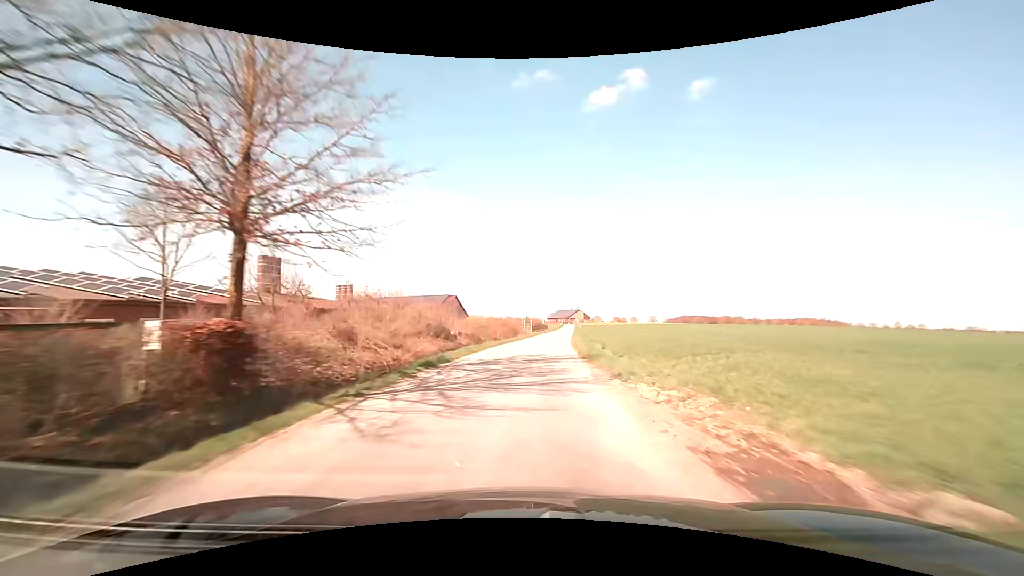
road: unclassified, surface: asphalt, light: Day
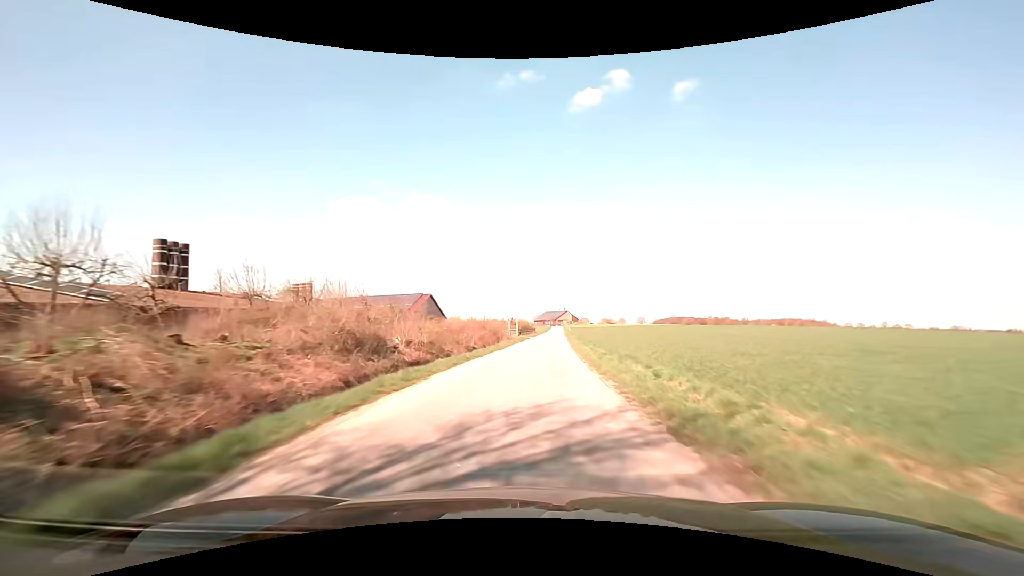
(+0.2, +13.1) m; +2°
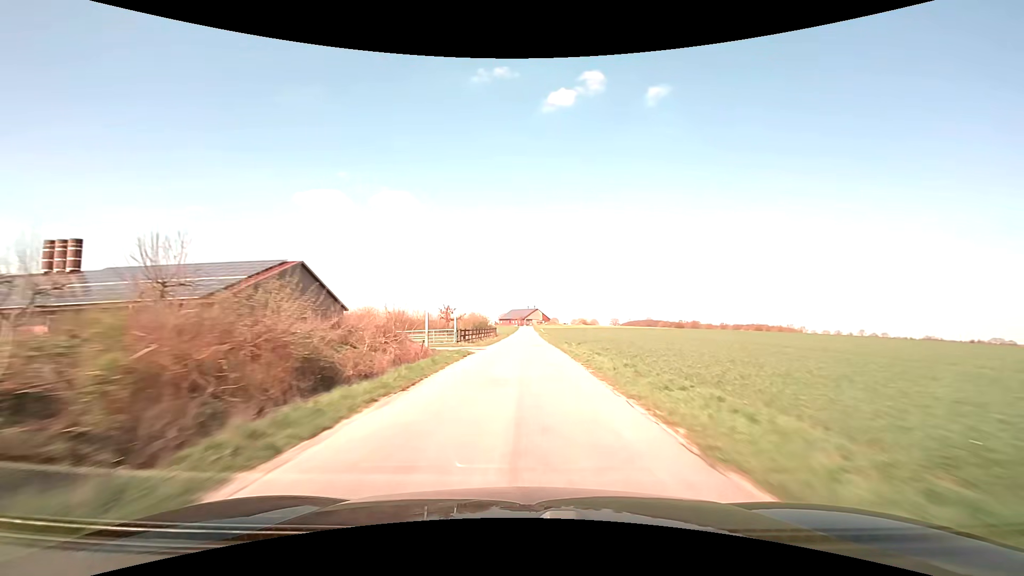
(+1.7, +41.4) m; +4°
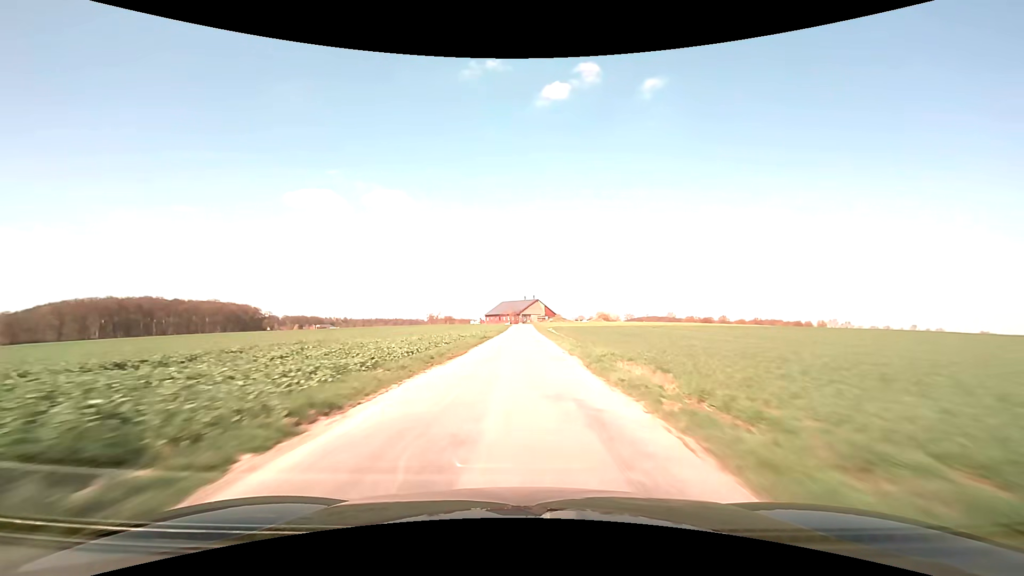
(+0.5, +74.1) m; 0°
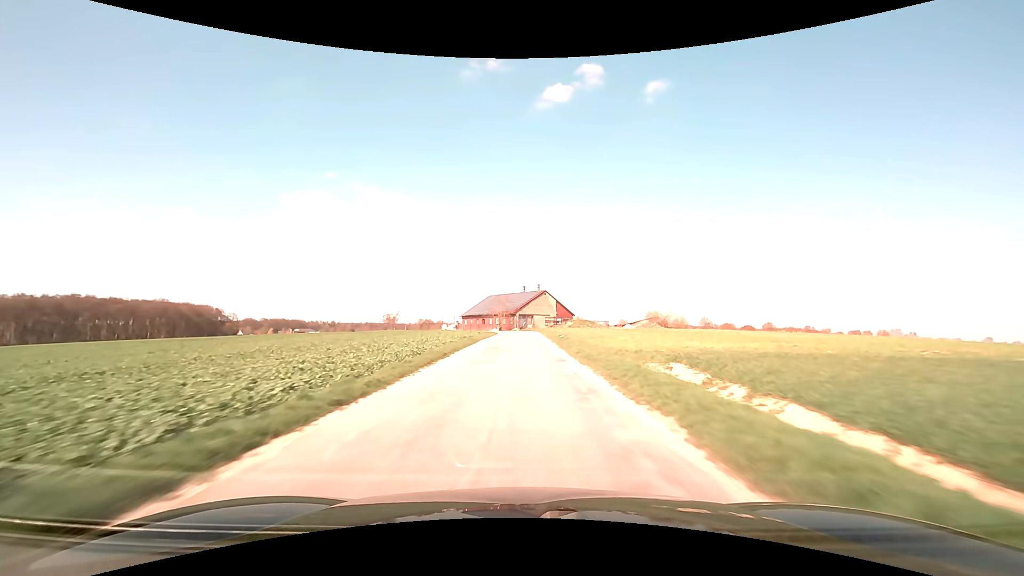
(+0.4, +69.8) m; +1°
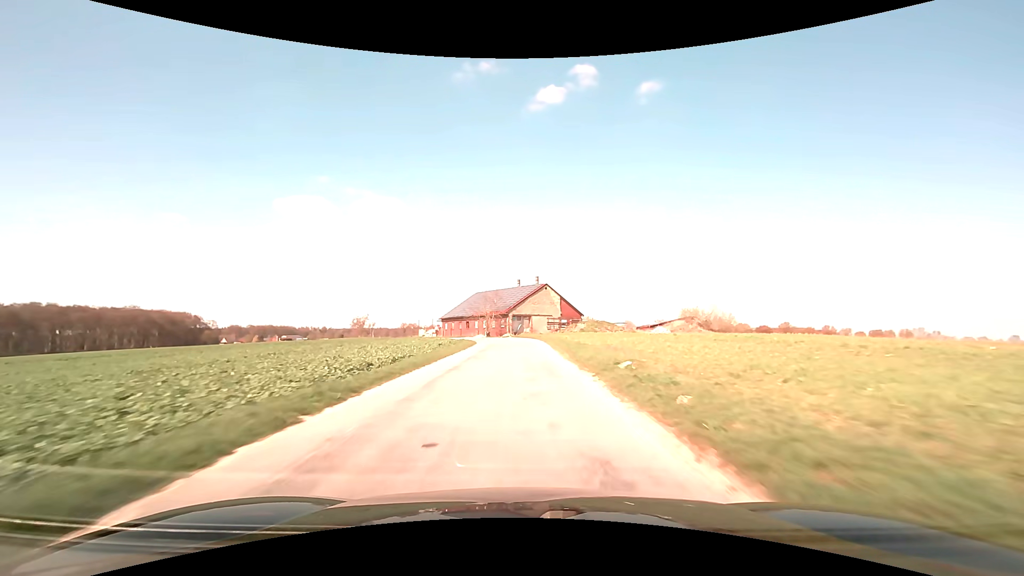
(+0.1, +24.8) m; +1°
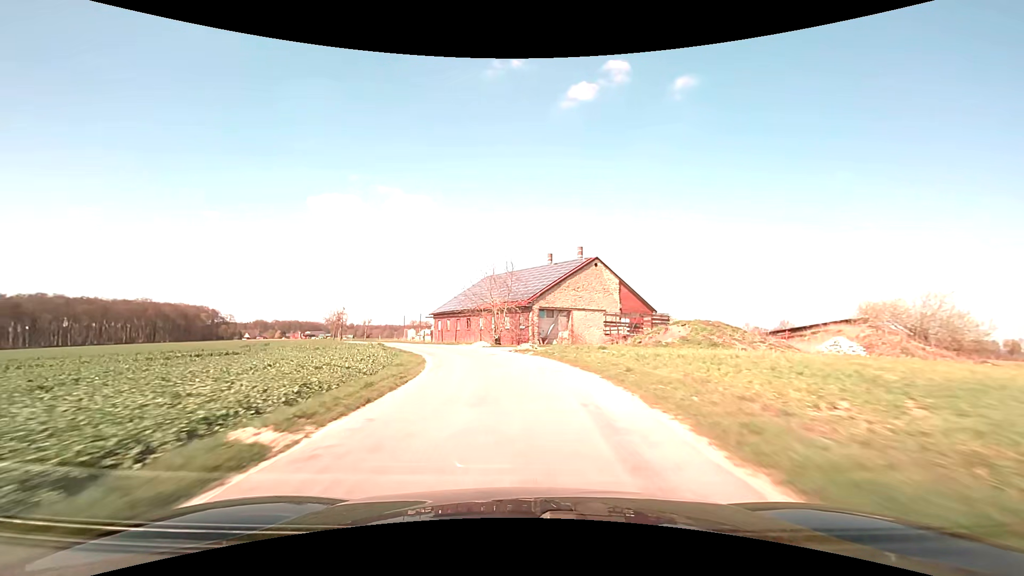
(-0.5, +34.0) m; -3°
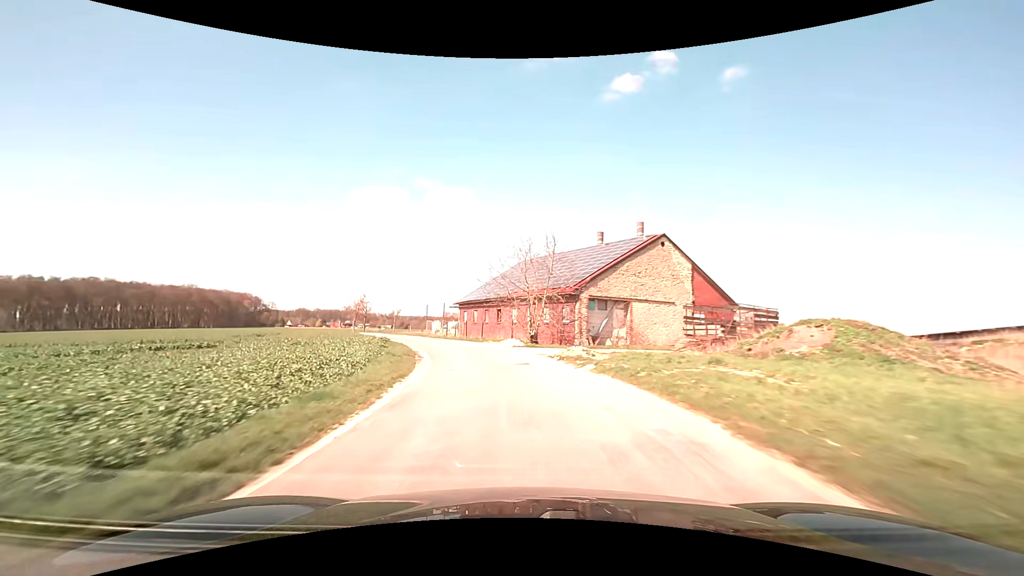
(-0.4, +10.8) m; -4°
(0, +10) (-2, +20) (-4, +30) (-7, +39) (-11, +48) (-15, +57) (-19, +67) (-23, +76) (-26, +85) (-28, +95) m
